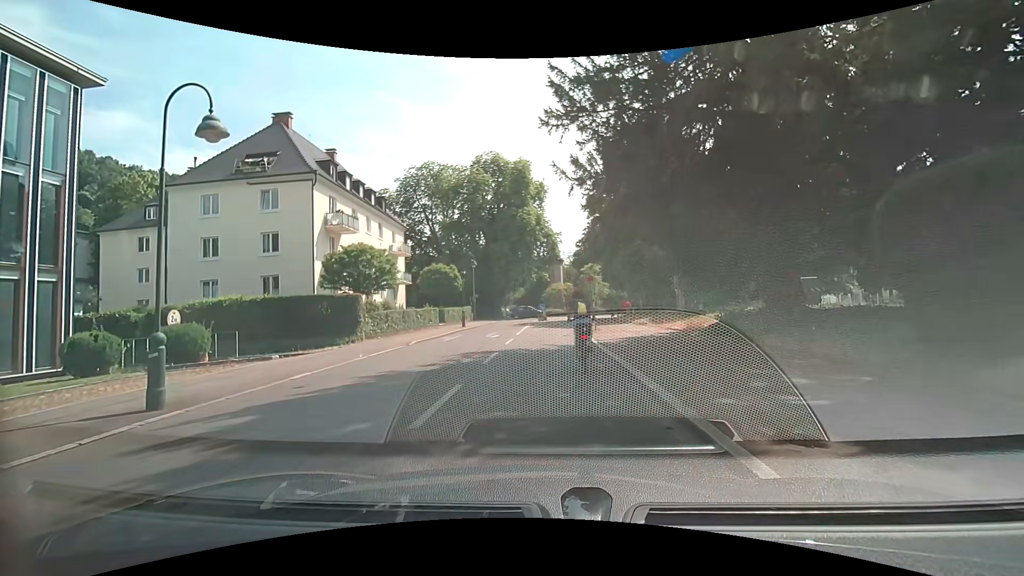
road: unclassified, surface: asphalt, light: Day
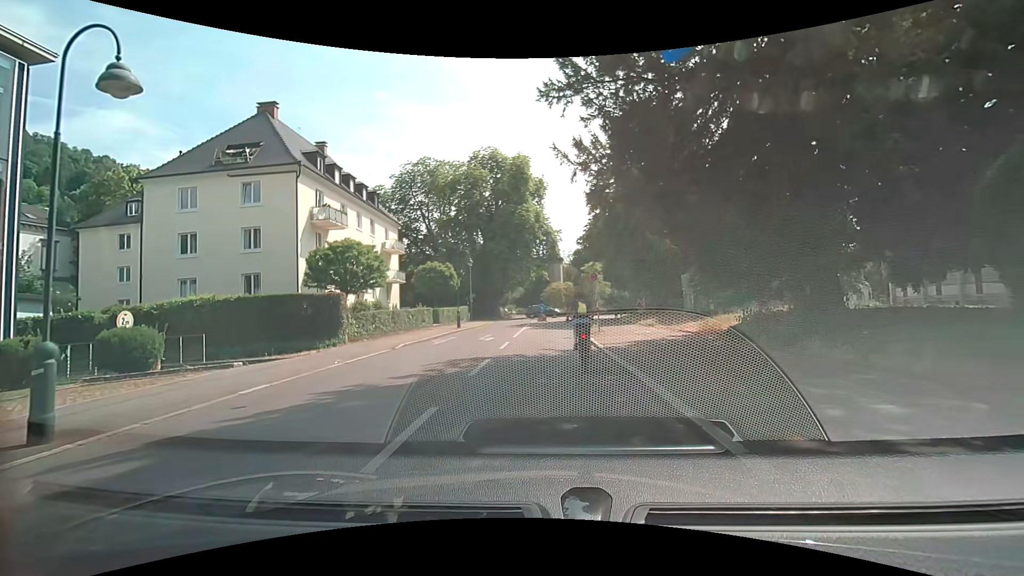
(0.0, +1.9) m; +1°
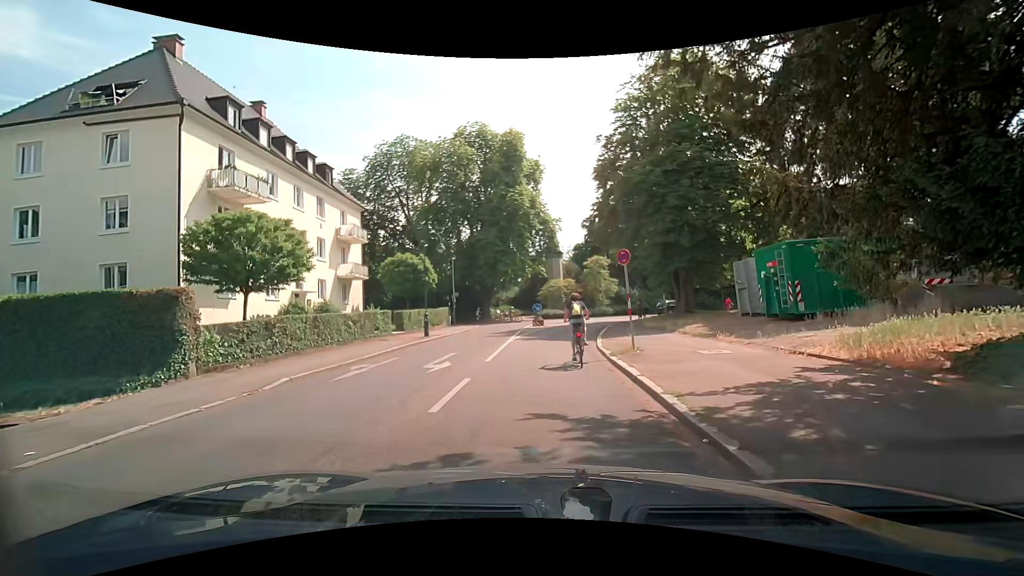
(-0.1, +9.2) m; 0°
